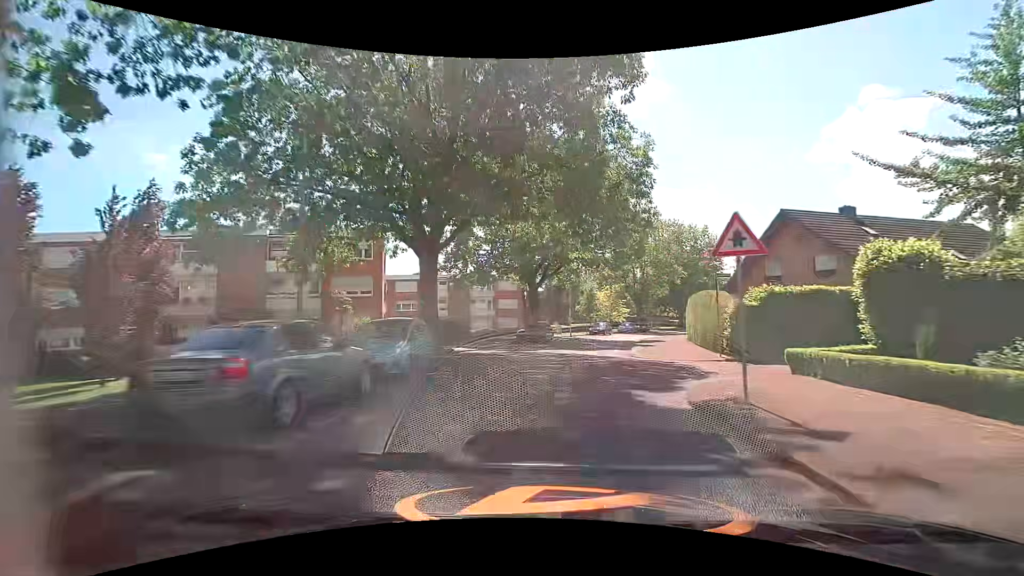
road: tertiary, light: Day
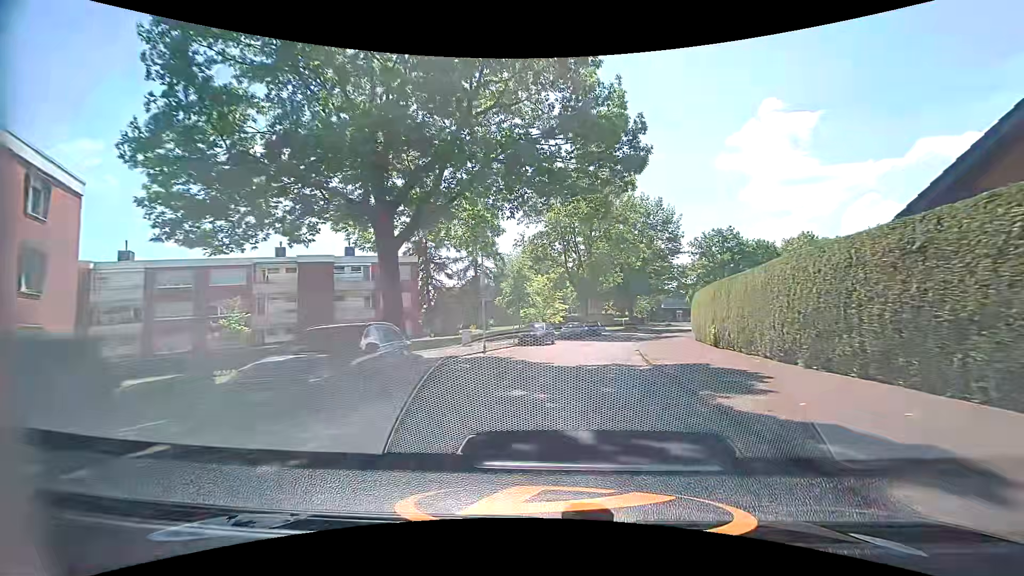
(+1.8, +24.5) m; +8°
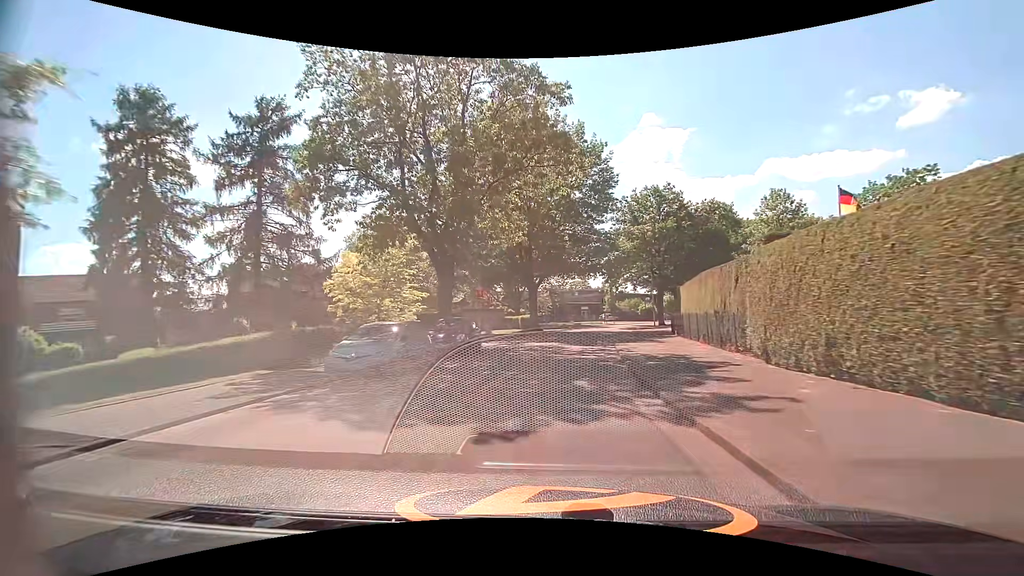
(+3.8, +31.3) m; +13°
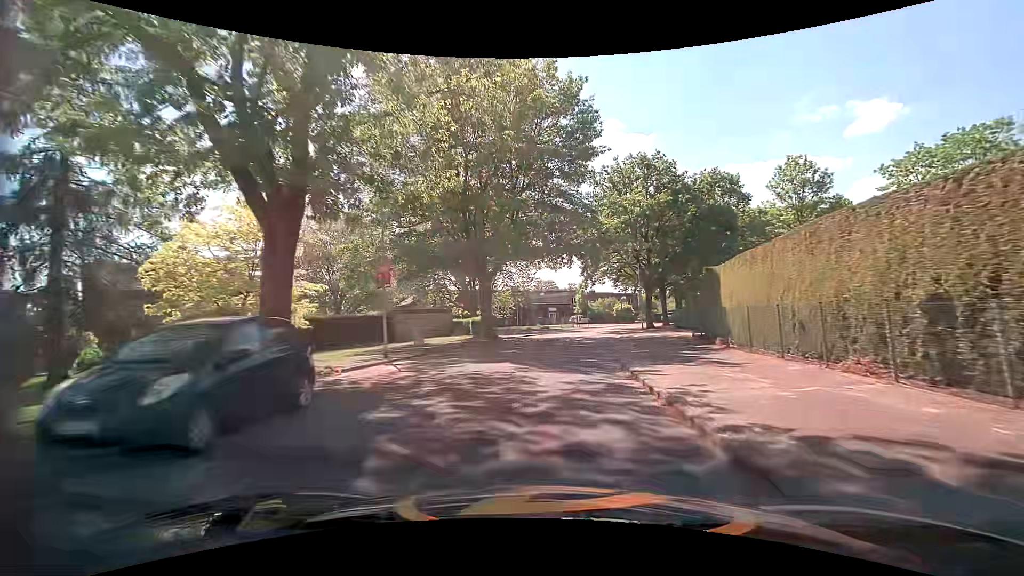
(+0.5, +12.9) m; +5°
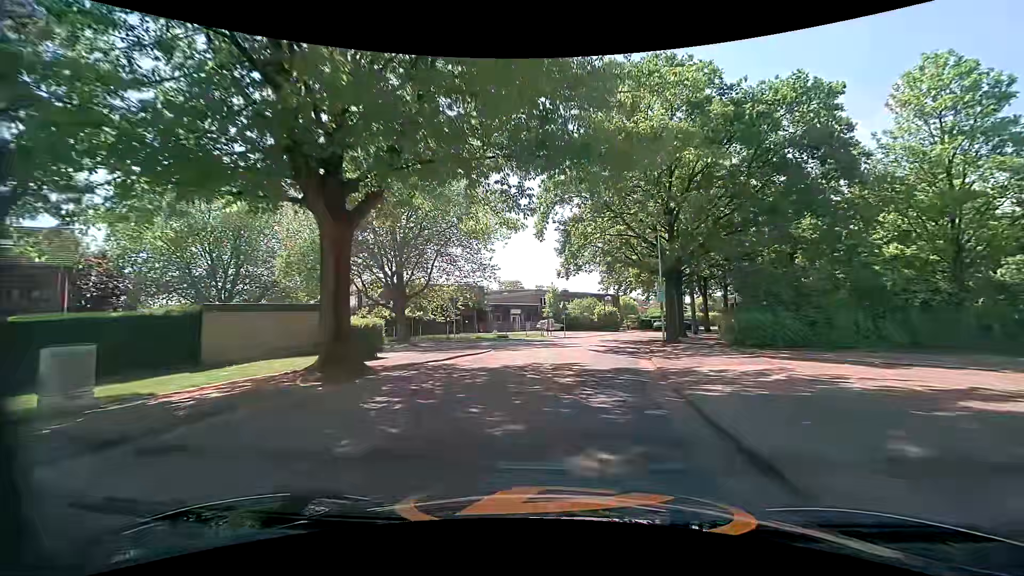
(+0.5, +19.6) m; +2°
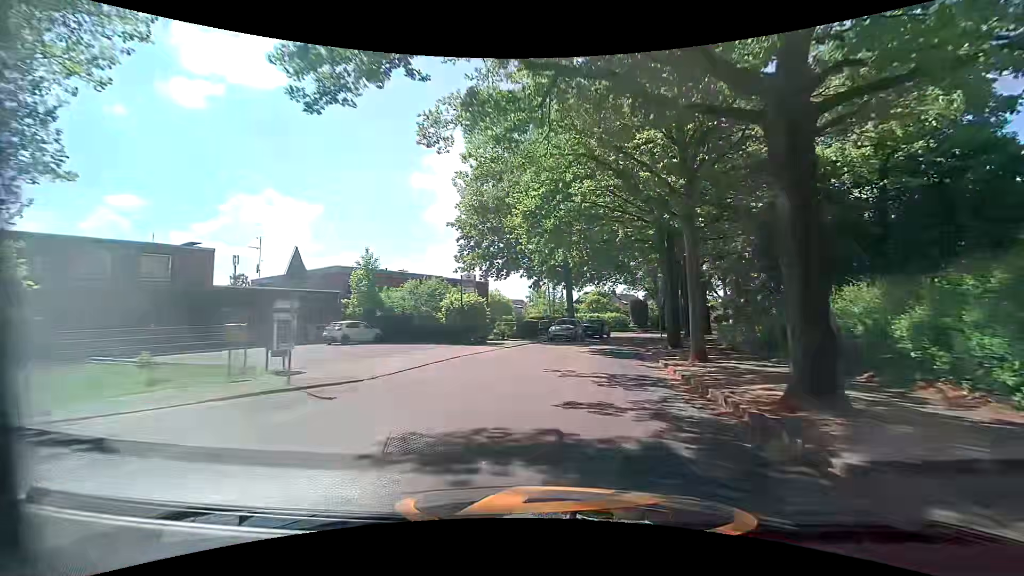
(+4.2, +31.6) m; +15°
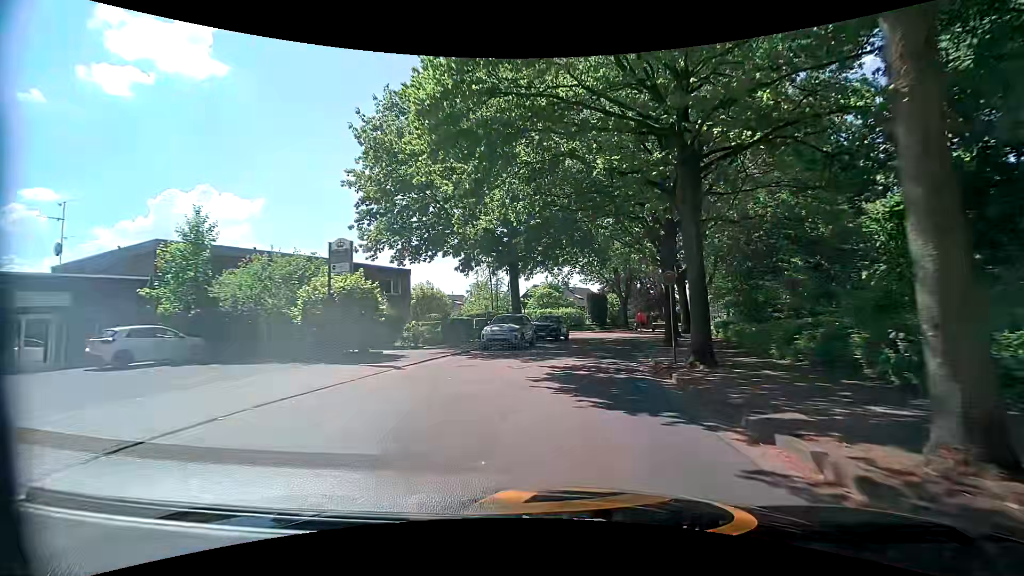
(+0.7, +12.2) m; +6°
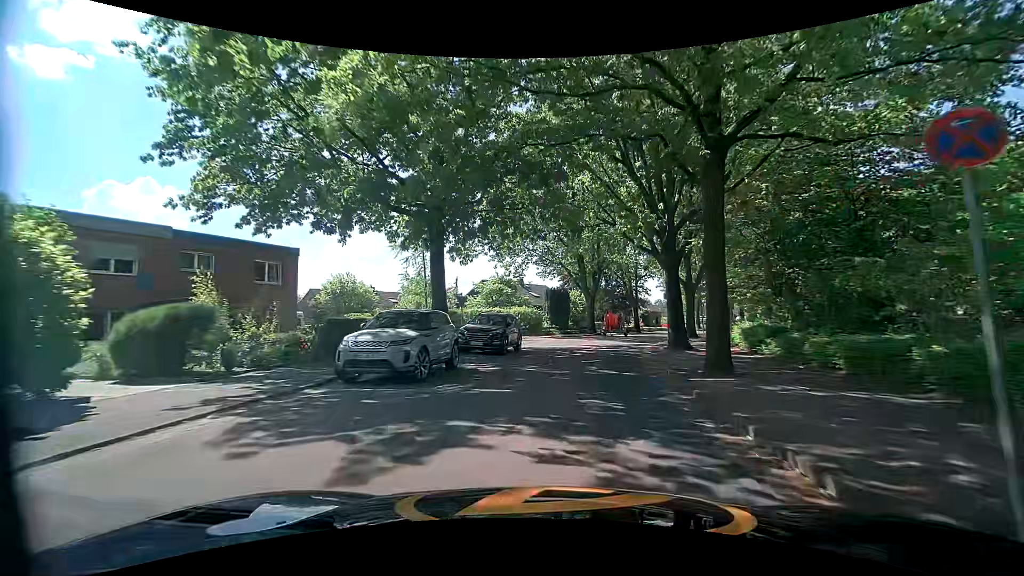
(+0.6, +11.7) m; +5°
